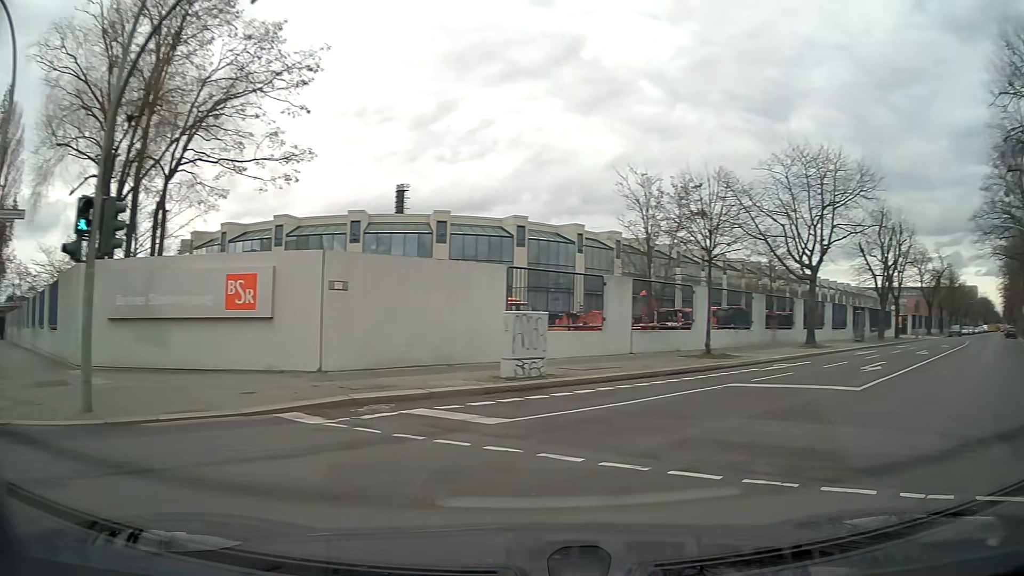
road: residential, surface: asphalt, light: Day
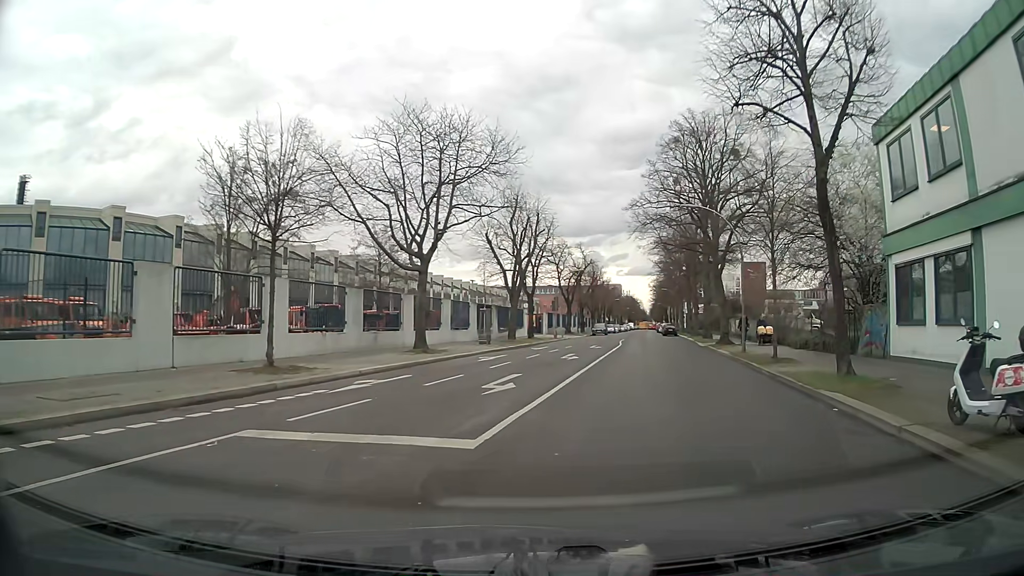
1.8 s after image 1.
(+2.5, +6.3) m; +33°
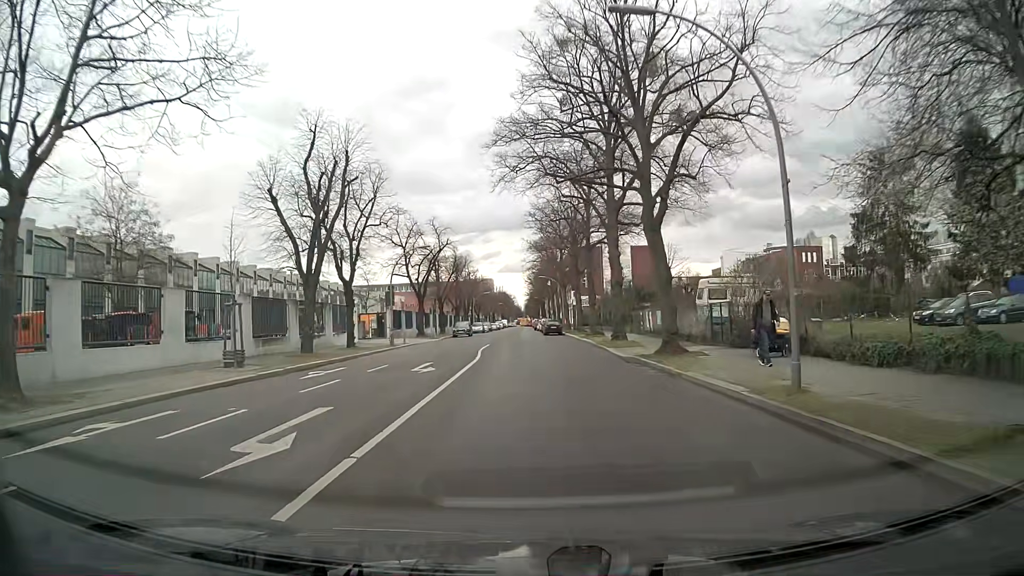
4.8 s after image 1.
(+2.9, +18.9) m; +11°
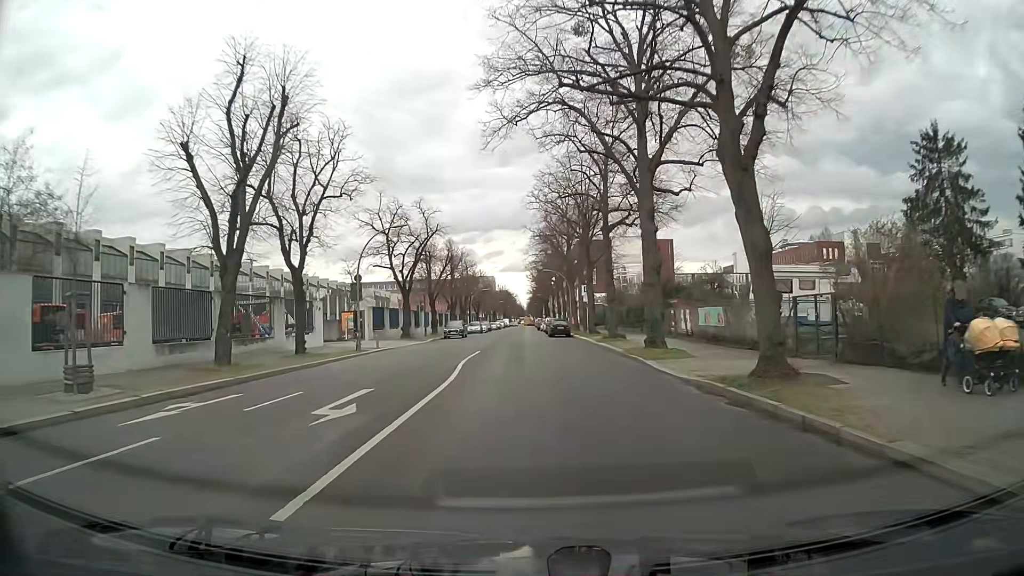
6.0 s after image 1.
(-0.1, +9.1) m; 0°
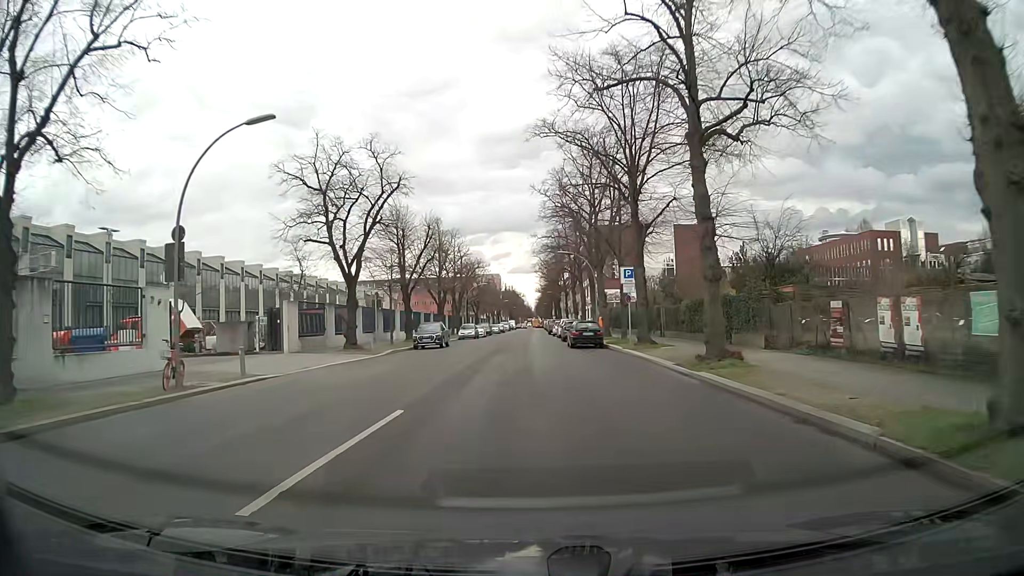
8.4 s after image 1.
(-0.2, +19.1) m; -1°
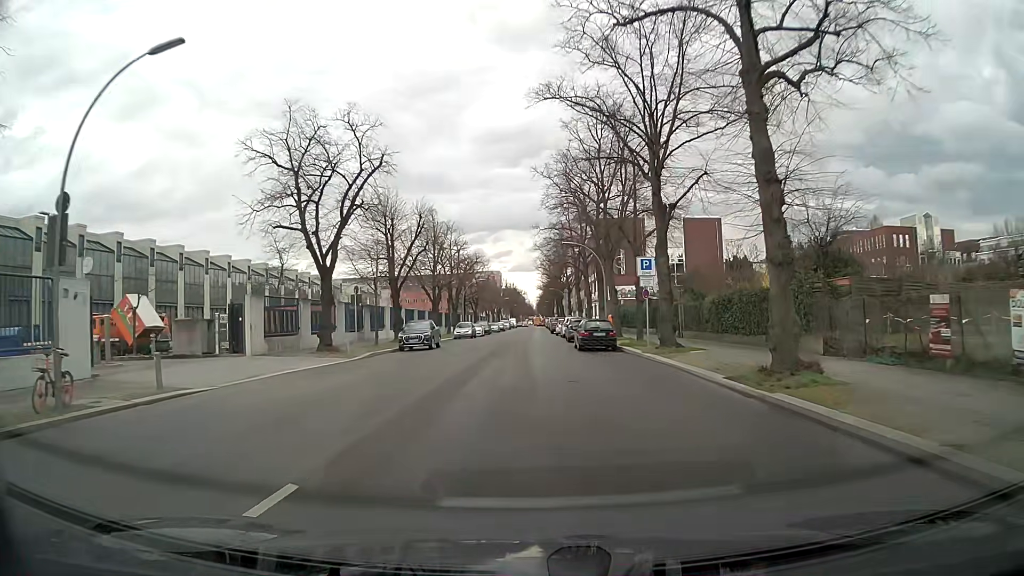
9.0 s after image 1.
(0.0, +4.9) m; -1°
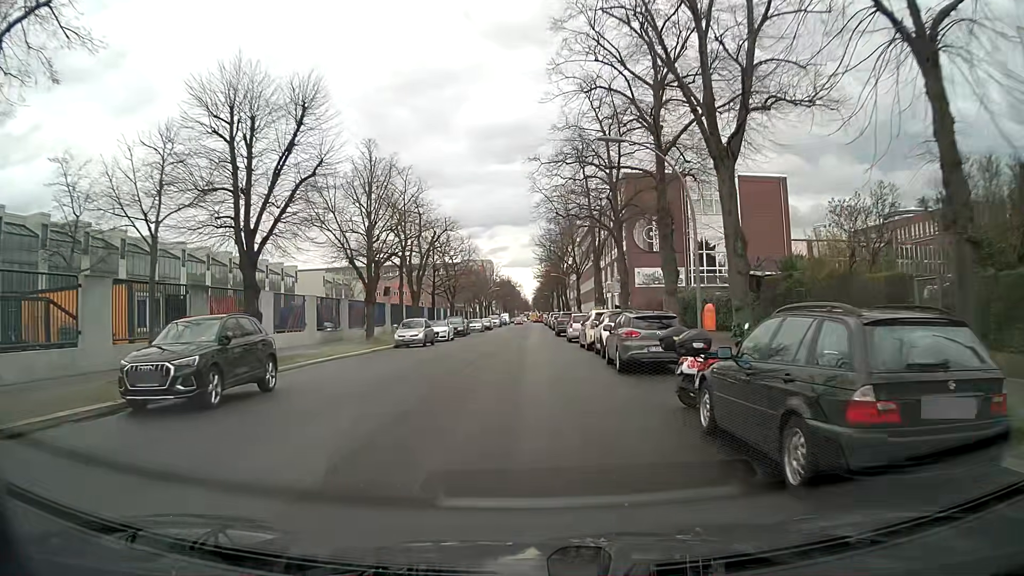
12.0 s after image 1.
(+0.5, +25.0) m; +2°
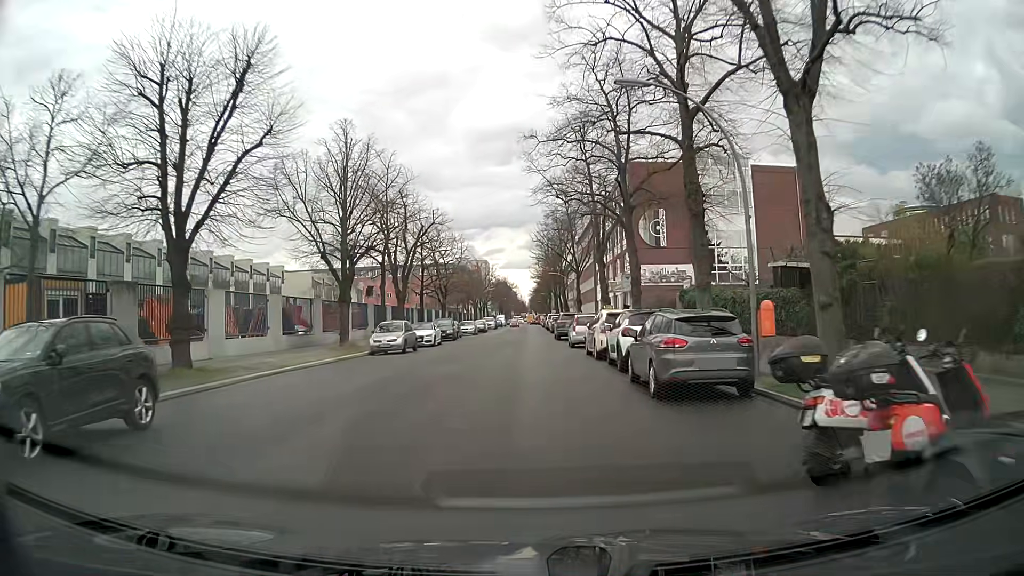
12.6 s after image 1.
(0.0, +4.9) m; +1°
(0, +10) (0, +20) (0, +30) (-1, +40) (-1, +50) (-1, +60) (-1, +70) (-1, +80) (-1, +90) (-1, +100) m
